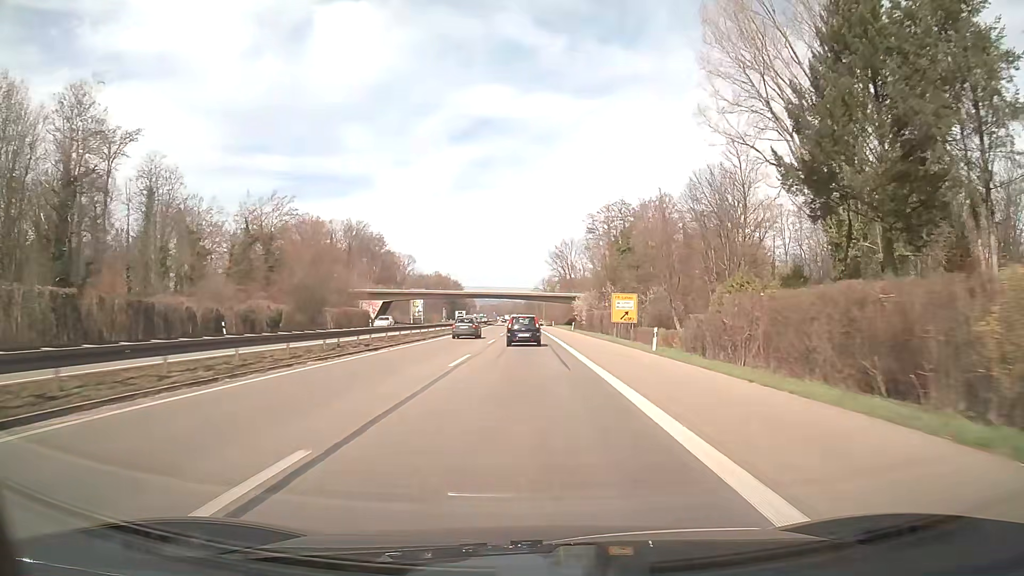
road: trunk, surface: asphalt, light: Day
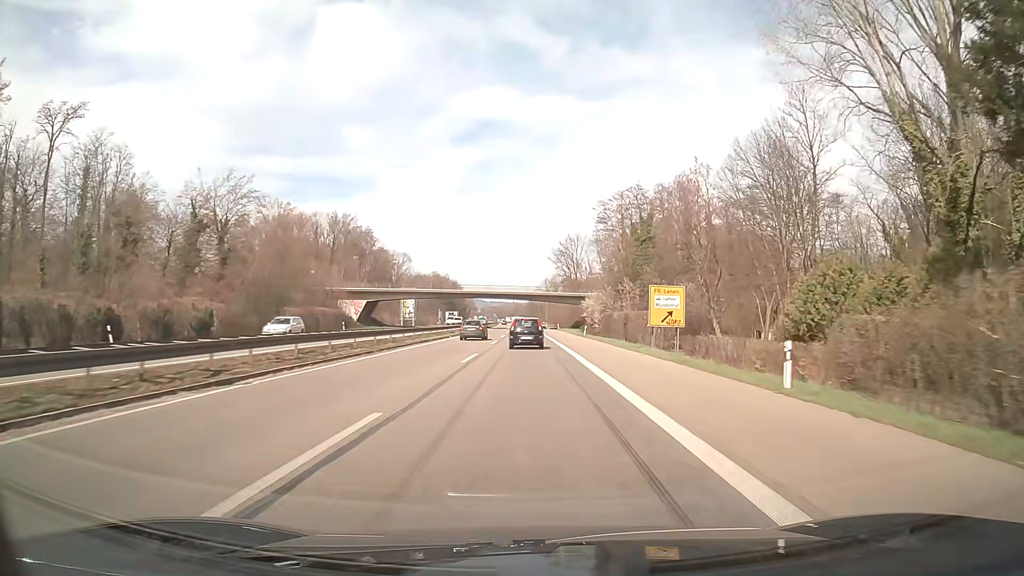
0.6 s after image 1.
(0.0, +15.3) m; 0°
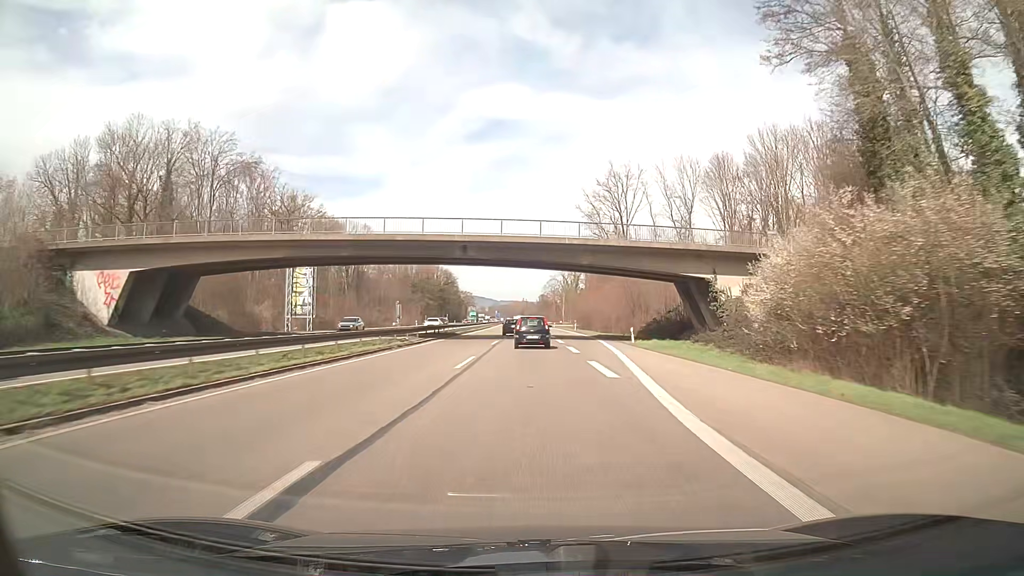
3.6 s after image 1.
(-0.6, +76.8) m; -1°
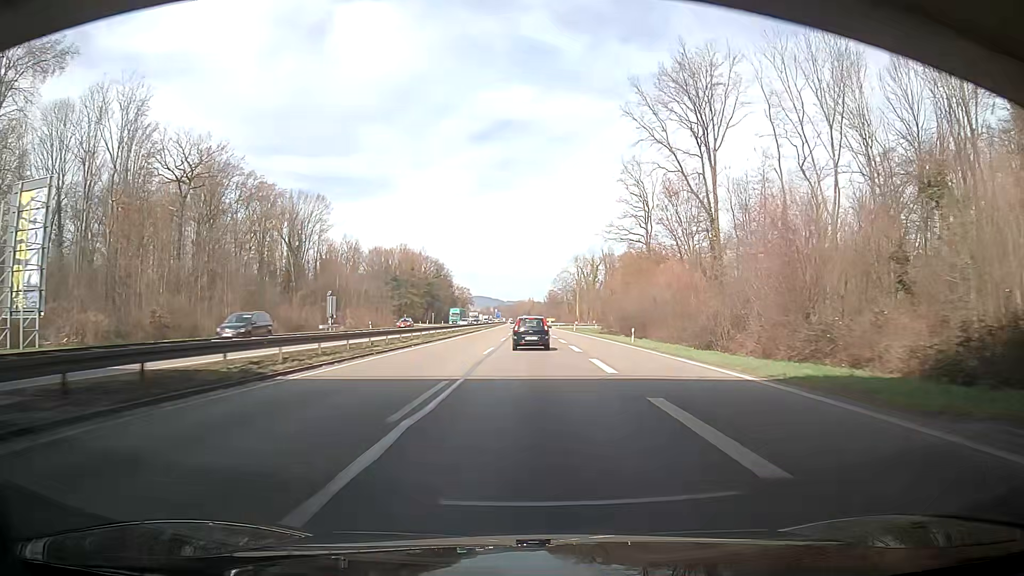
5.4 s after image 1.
(-0.2, +46.4) m; 0°
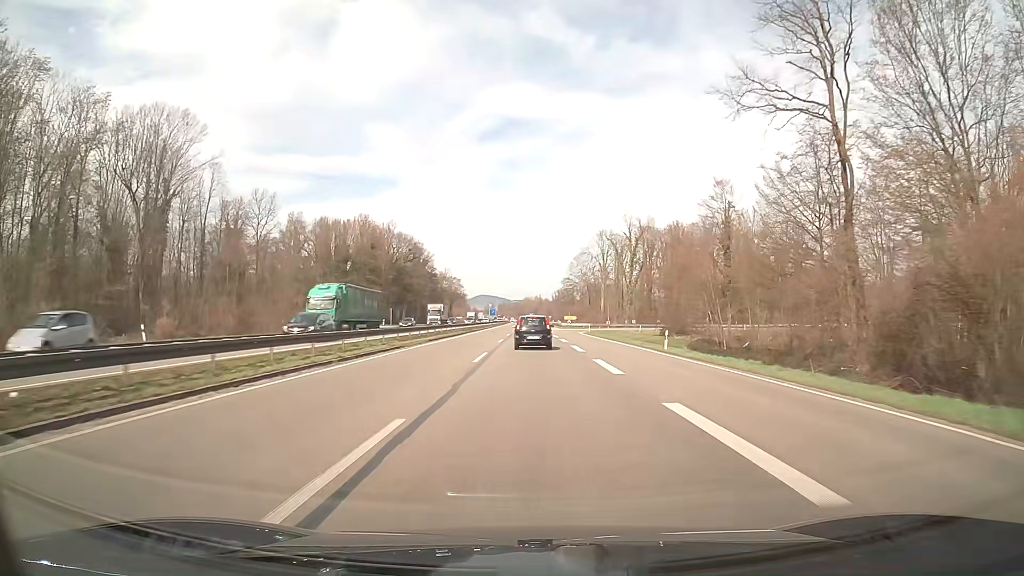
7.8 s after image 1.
(-0.3, +60.7) m; -1°
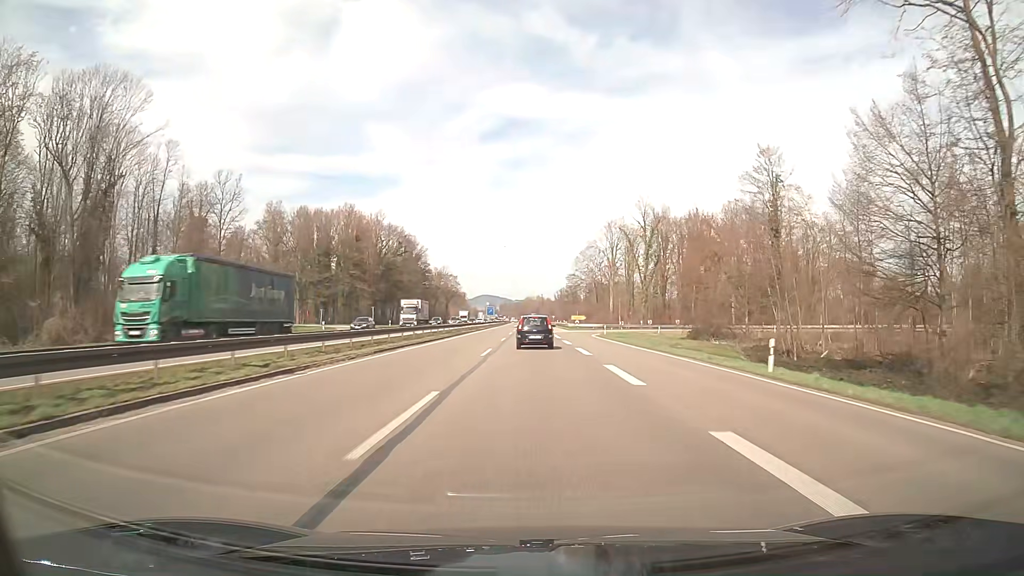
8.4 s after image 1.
(0.0, +14.9) m; 0°
(0, +10) (0, +20) (0, +30) (0, +40) (0, +50) (0, +60) (0, +70) (0, +80) (0, +90) (0, +100) m
